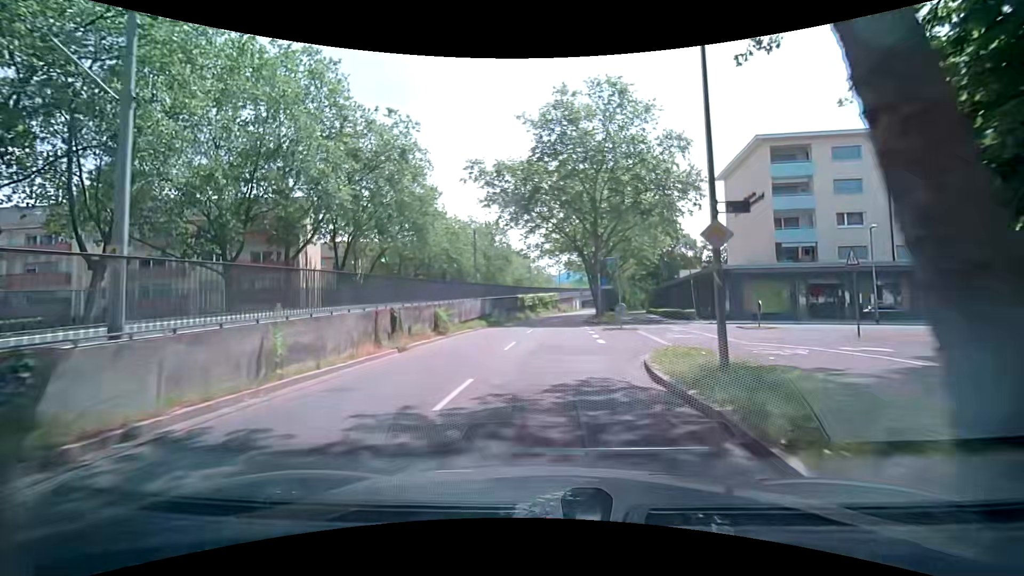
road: tertiary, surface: asphalt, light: Day
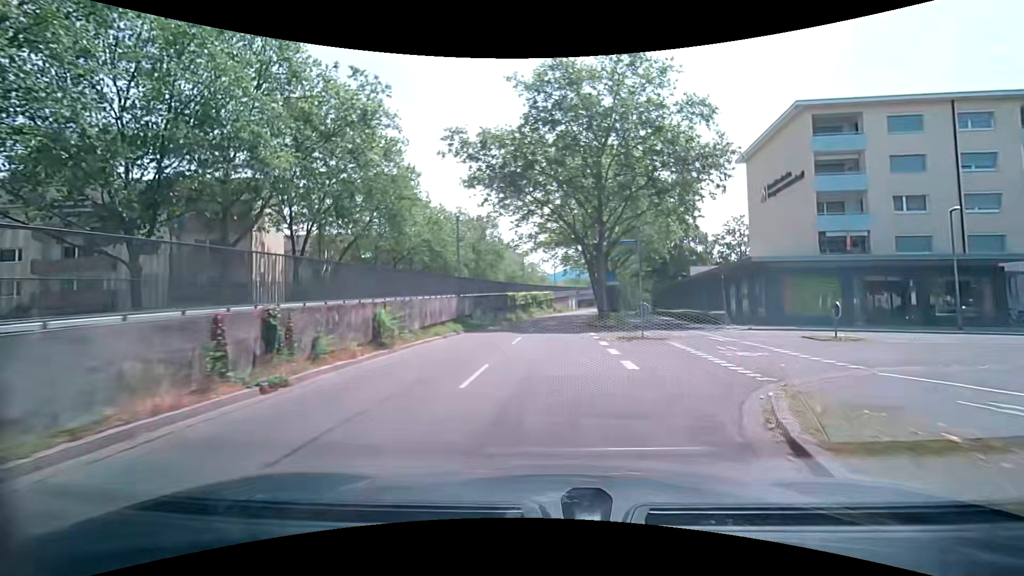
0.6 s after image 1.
(+0.1, +7.2) m; +1°
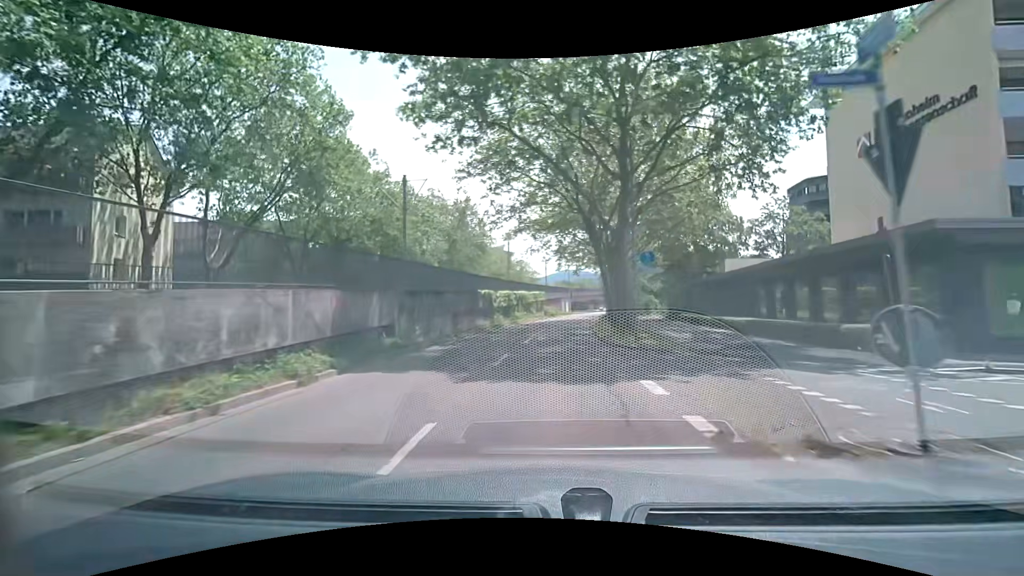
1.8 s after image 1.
(+0.2, +14.4) m; 0°
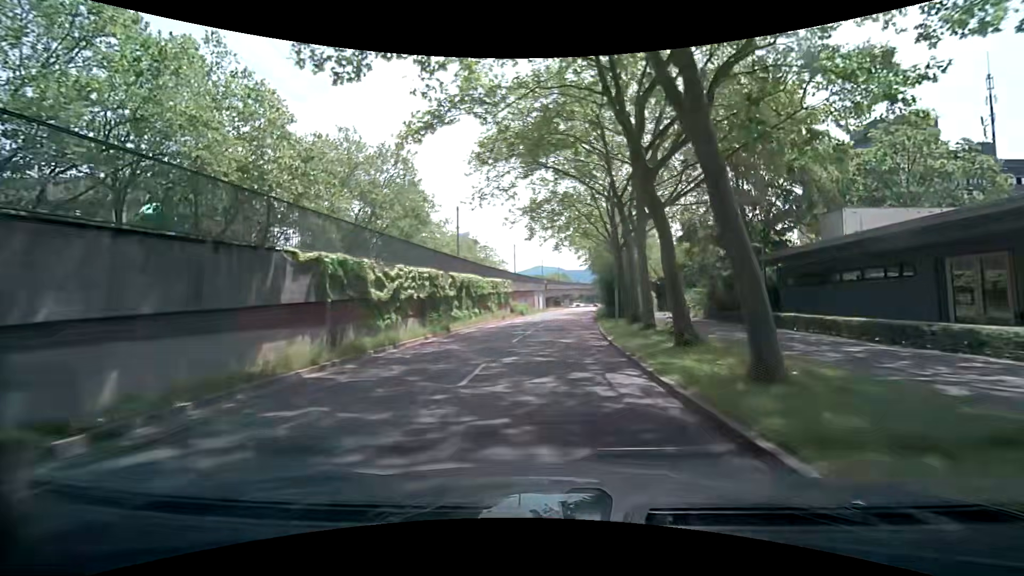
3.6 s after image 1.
(+0.9, +21.8) m; +4°
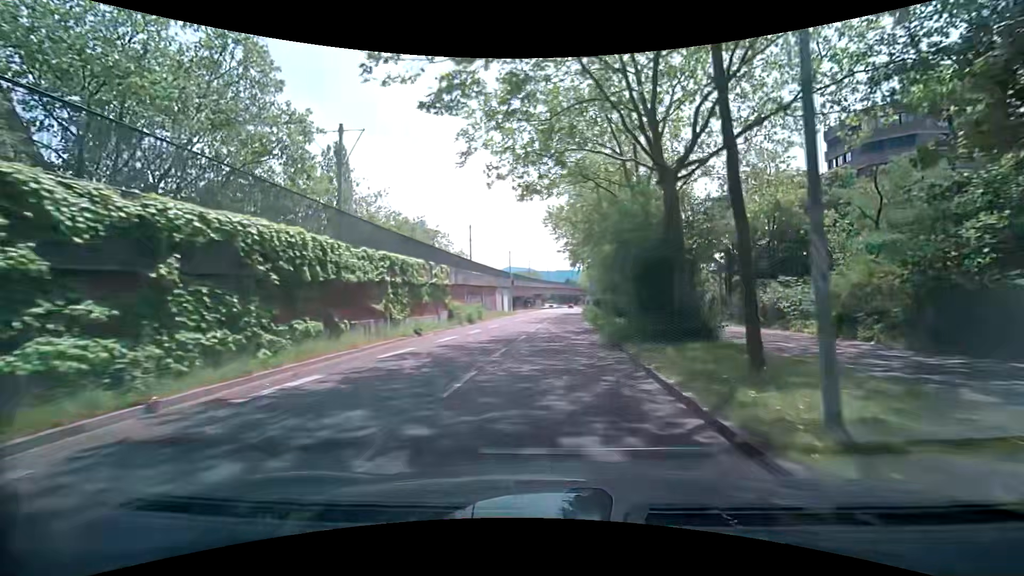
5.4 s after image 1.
(+0.4, +21.9) m; +3°
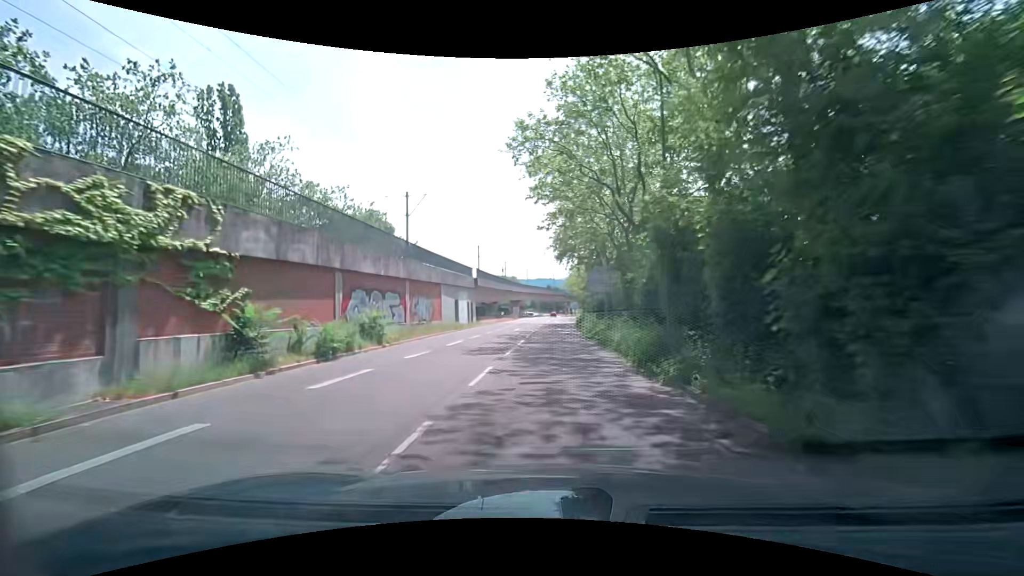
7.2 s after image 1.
(+0.4, +21.9) m; +2°
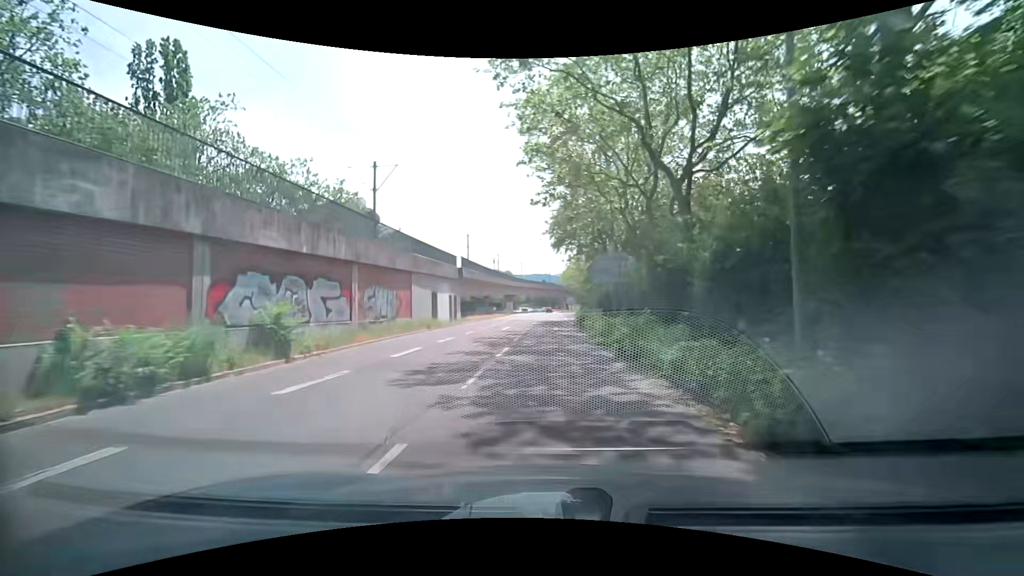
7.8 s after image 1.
(+0.1, +7.3) m; +1°
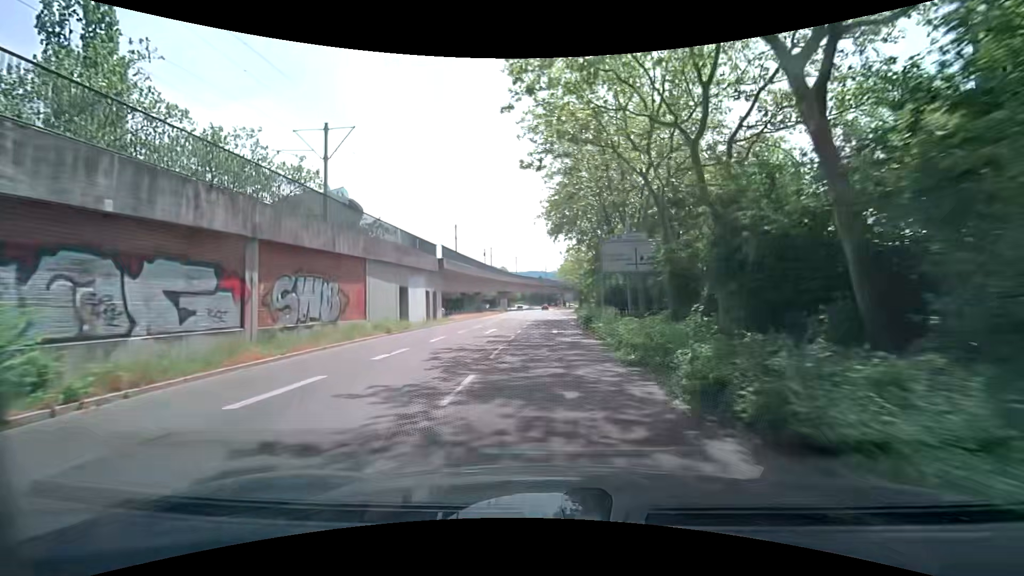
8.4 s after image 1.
(+0.1, +7.3) m; +1°
(0, +10) (0, +20) (0, +30) (+1, +40) (+2, +50) (+2, +60) (+3, +70) (+3, +80) (+4, +90) (+4, +100) m
